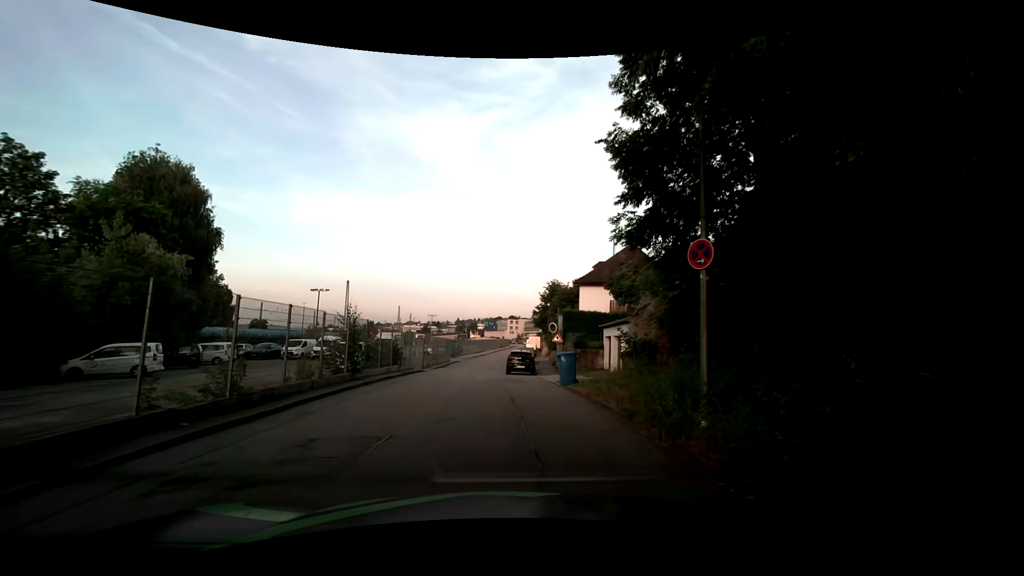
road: residential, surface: asphalt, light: Day
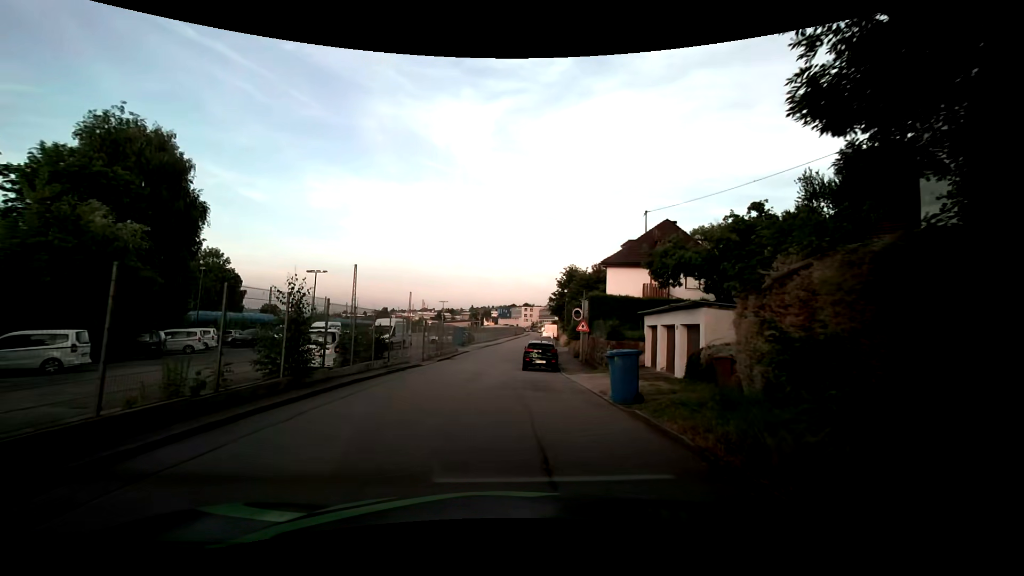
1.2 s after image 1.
(-0.3, +6.0) m; -3°
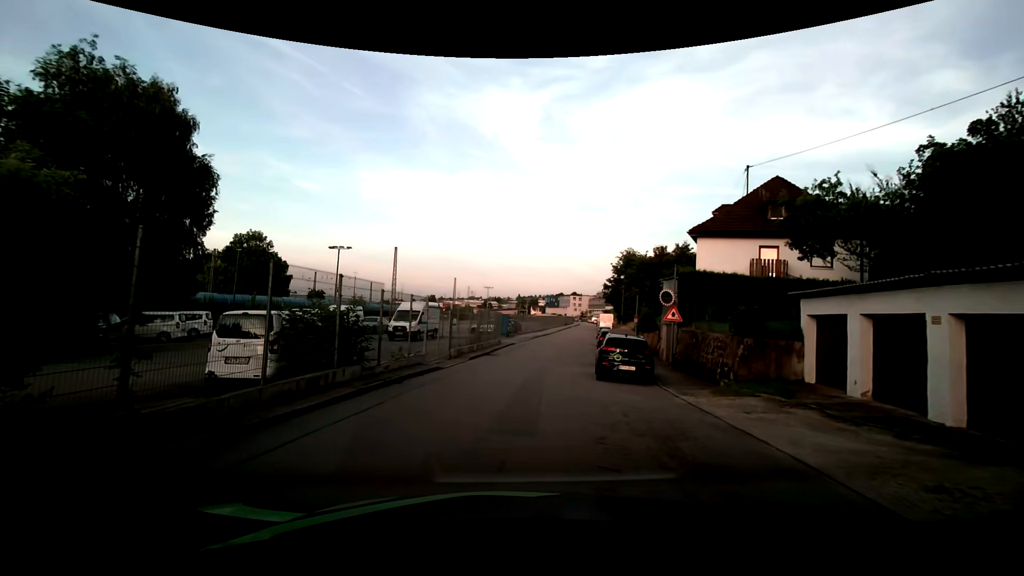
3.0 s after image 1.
(-0.5, +9.1) m; -5°
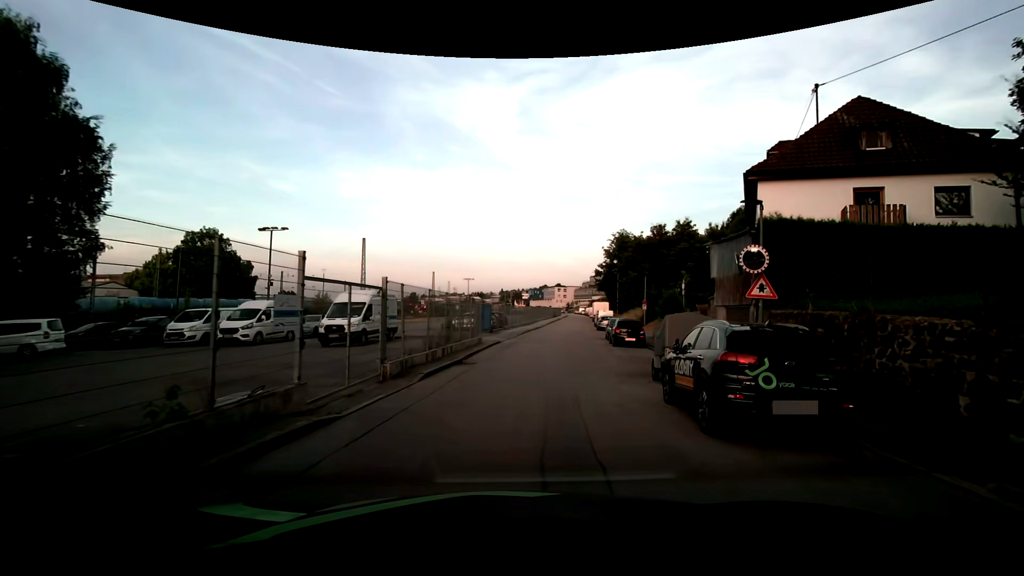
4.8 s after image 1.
(-0.1, +9.8) m; +1°
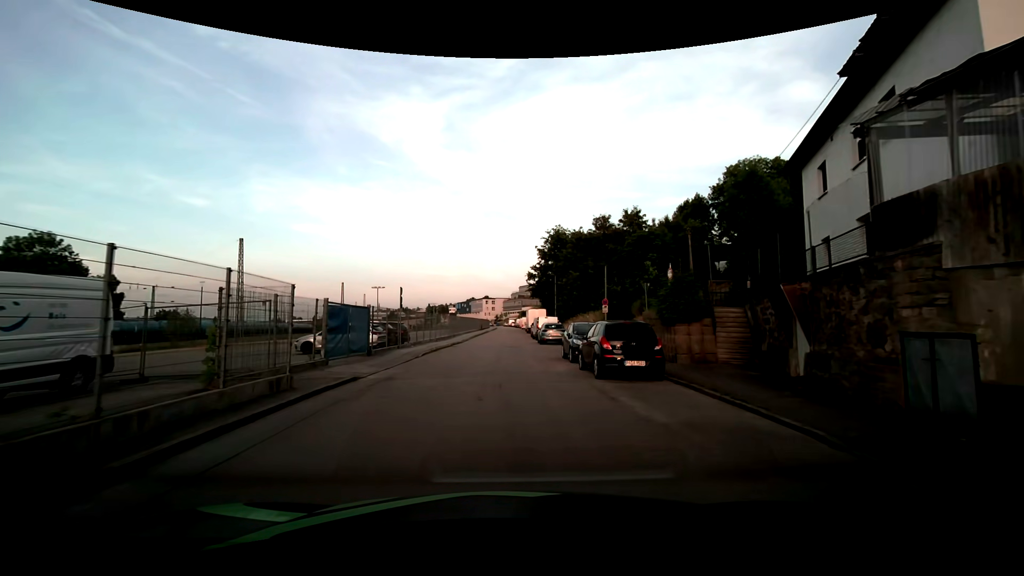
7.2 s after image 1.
(+1.3, +14.7) m; +8°
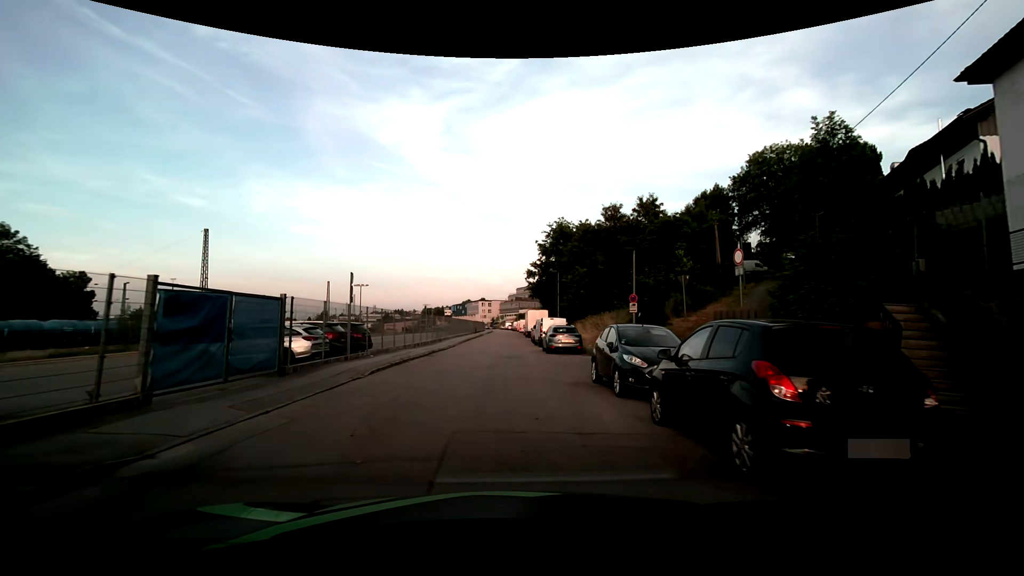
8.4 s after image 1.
(0.0, +8.1) m; -1°
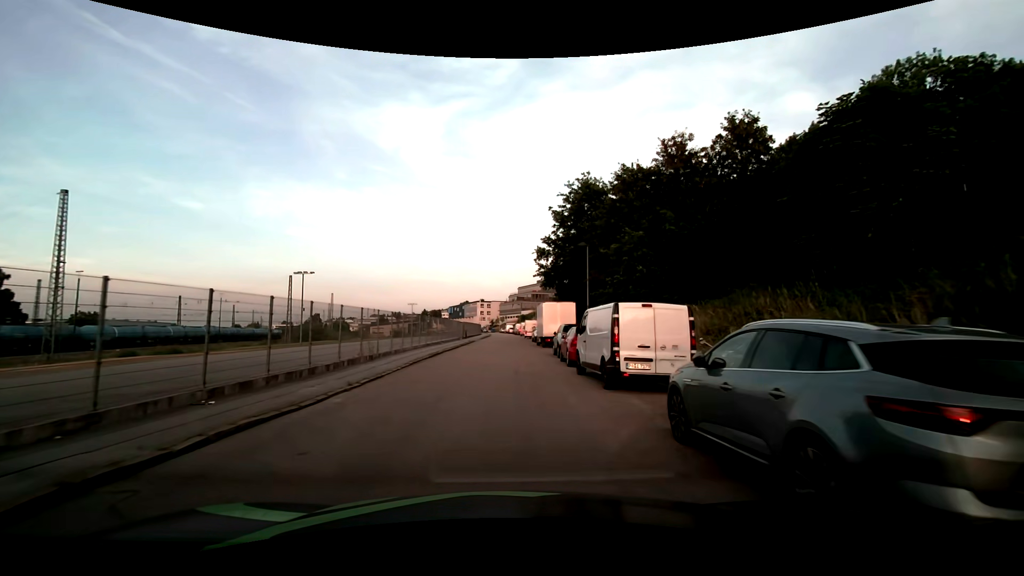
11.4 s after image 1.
(+0.2, +22.3) m; +1°
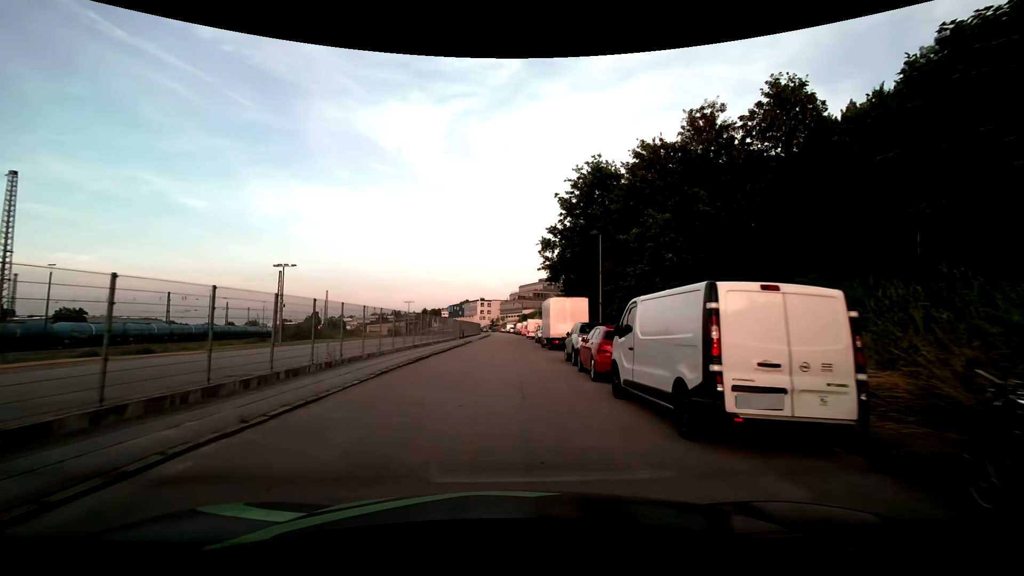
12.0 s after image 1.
(-0.1, +5.1) m; -1°
(0, +10) (0, +20) (0, +30) (0, +40) (+1, +50) (+1, +60) (+1, +70) (+1, +80) (+1, +90) (+1, +100) m
